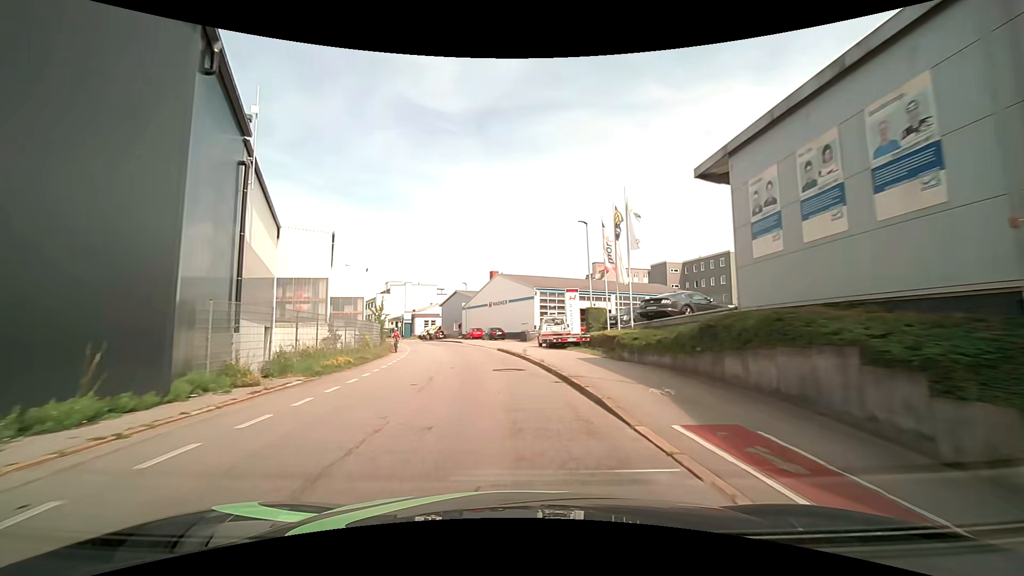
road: residential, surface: asphalt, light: Day
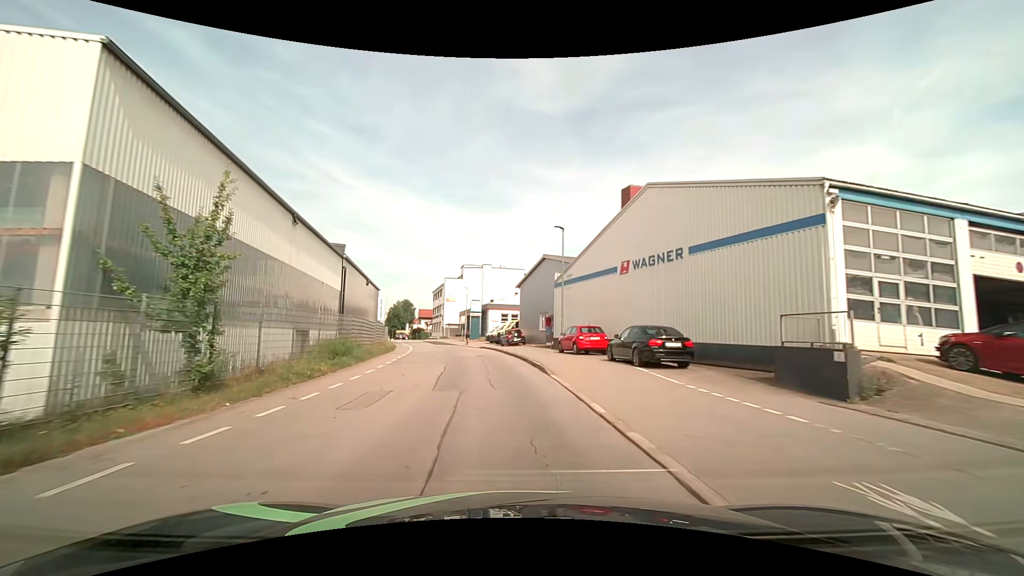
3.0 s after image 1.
(-3.5, +37.7) m; -12°
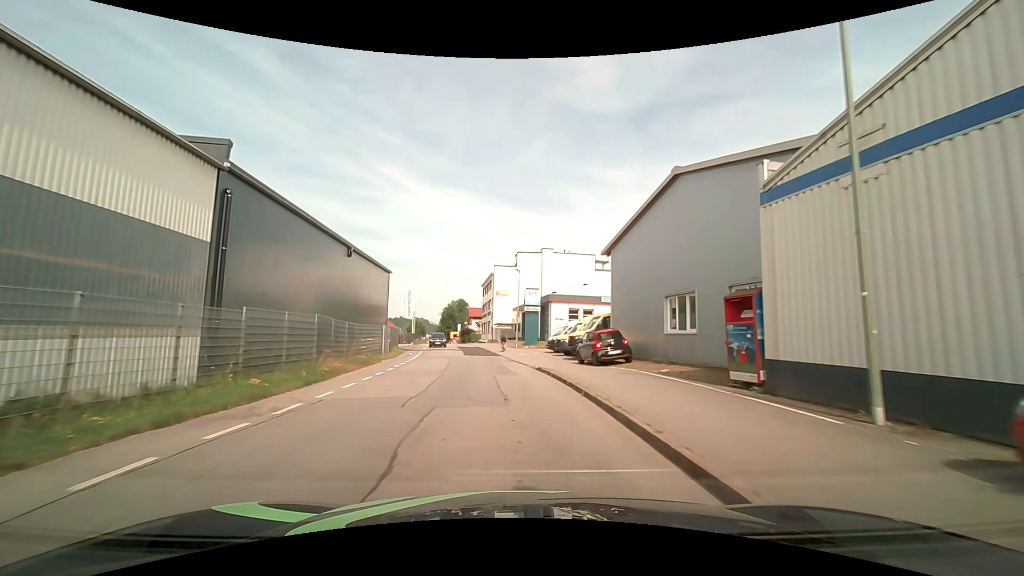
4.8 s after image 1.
(-1.3, +22.8) m; -7°
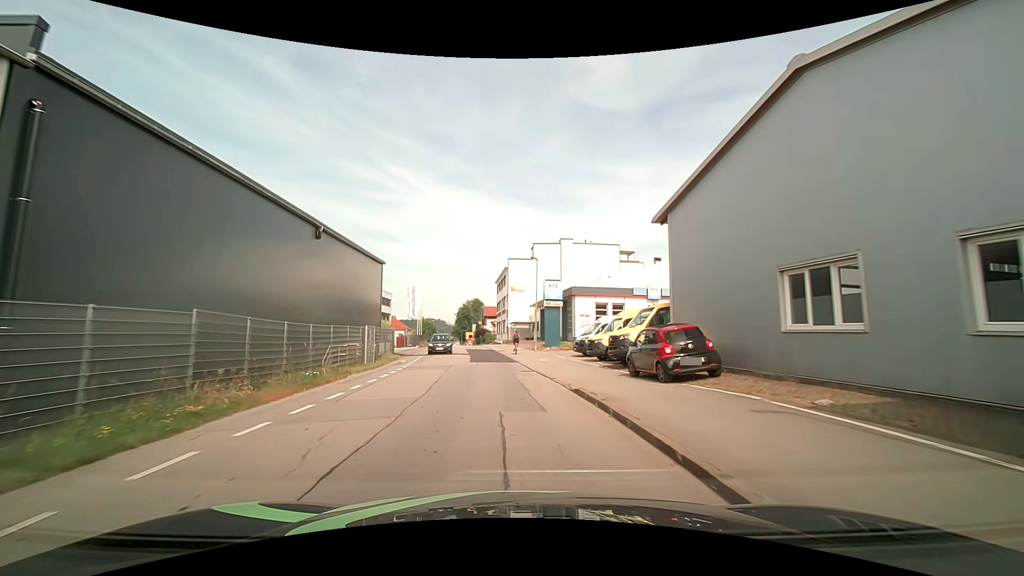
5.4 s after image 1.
(-0.1, +7.6) m; -1°
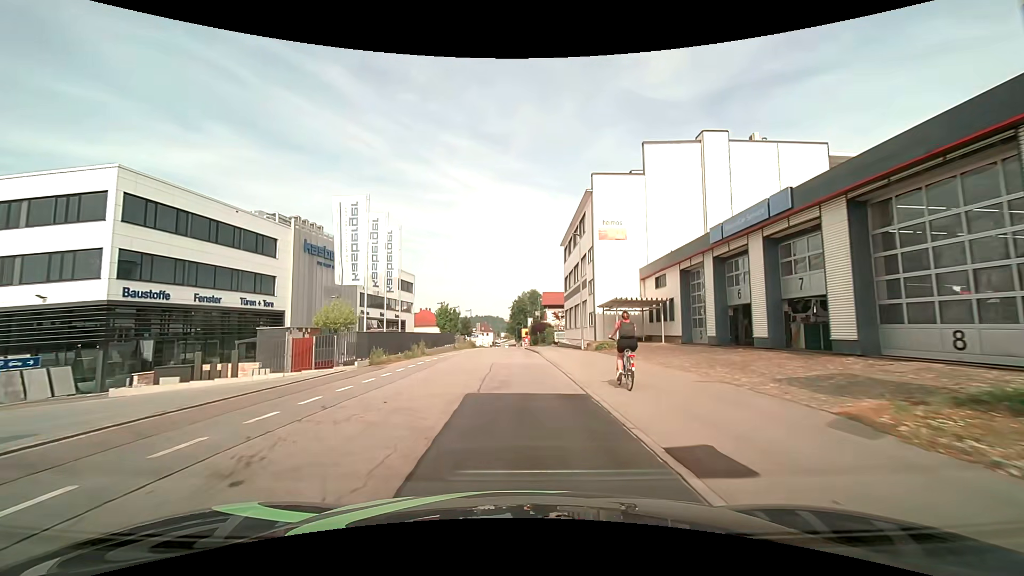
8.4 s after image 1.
(-2.9, +38.2) m; -7°
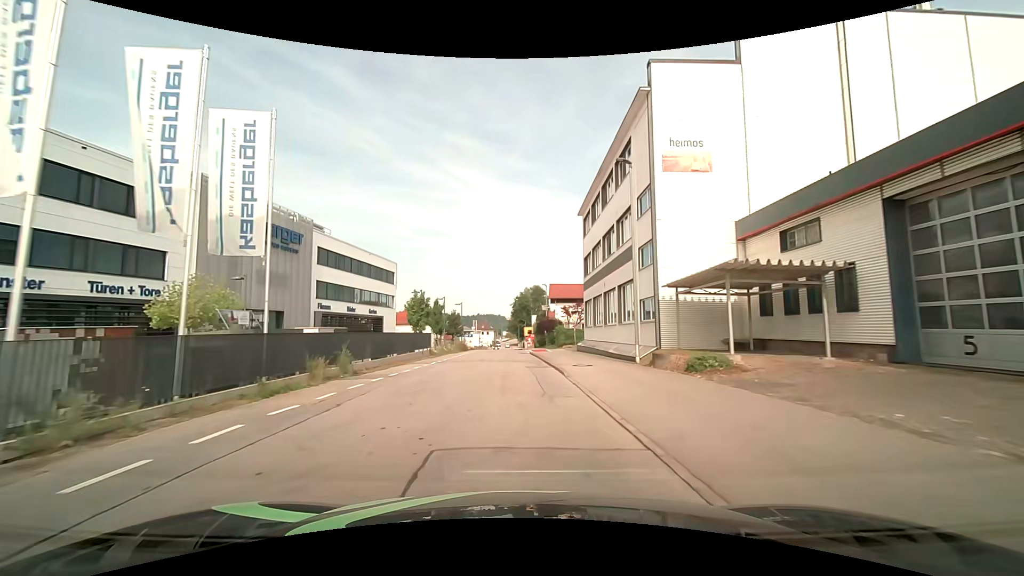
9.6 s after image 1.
(0.0, +15.3) m; 0°
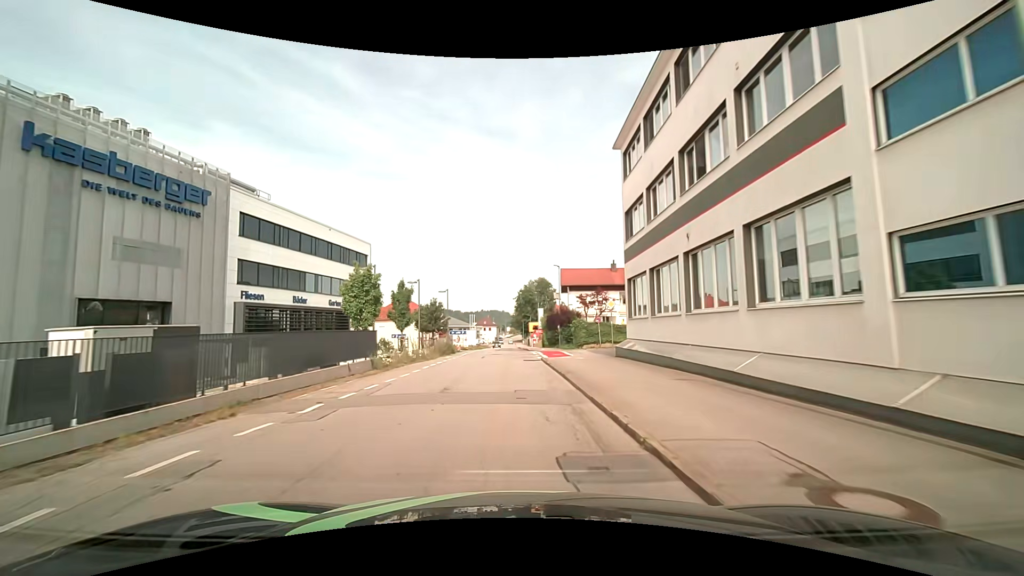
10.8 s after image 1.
(0.0, +15.3) m; -1°
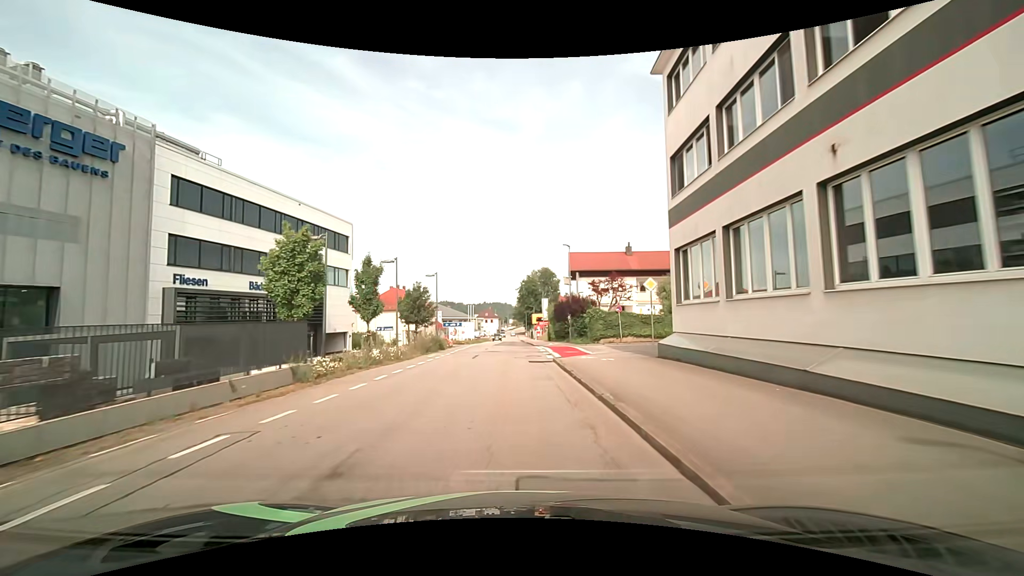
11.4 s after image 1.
(0.0, +7.7) m; 0°
(0, +10) (0, +20) (0, +30) (0, +40) (0, +50) (0, +60) (0, +70) (0, +80) (-1, +90) (-1, +100) m
